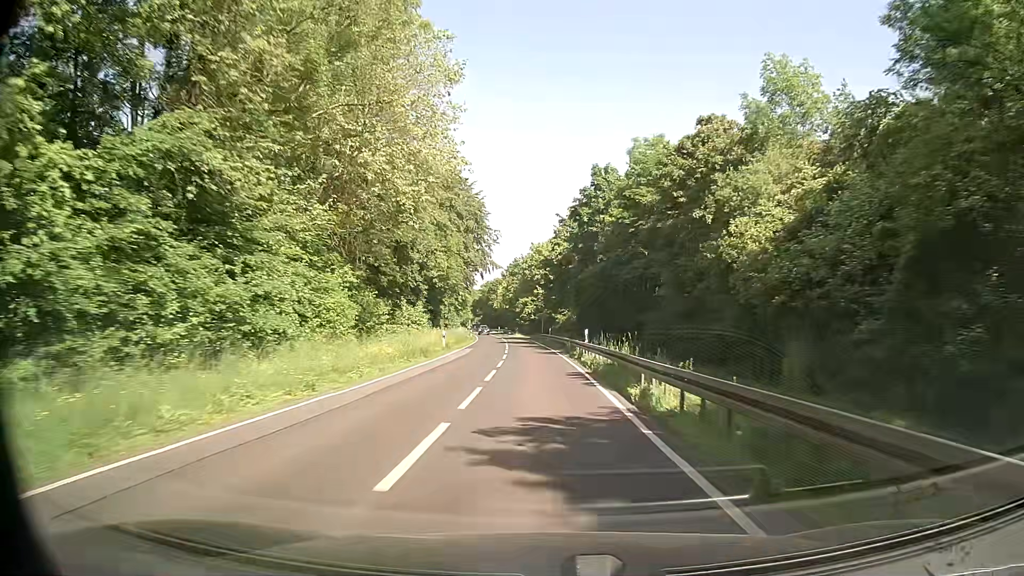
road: secondary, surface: asphalt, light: Day
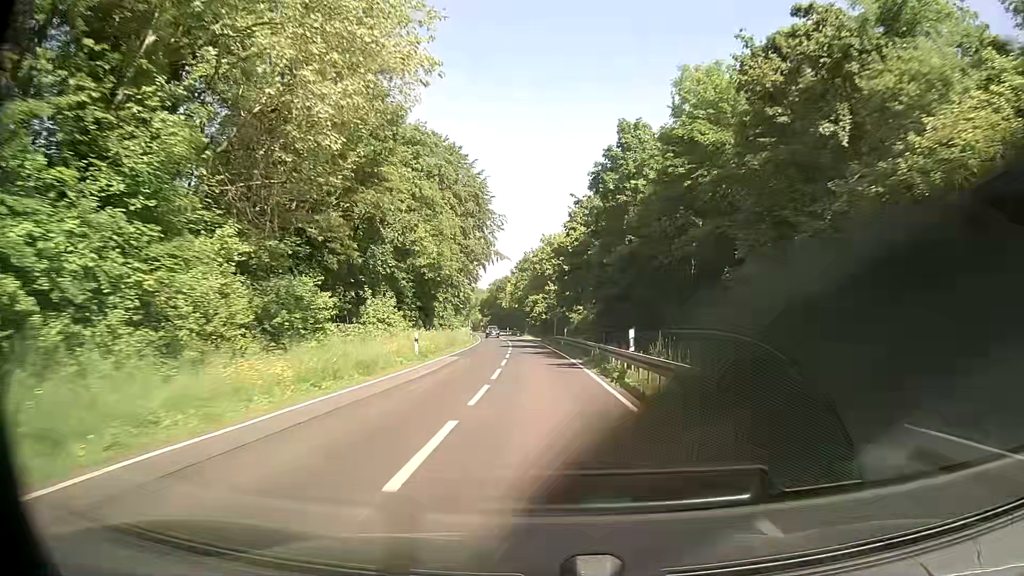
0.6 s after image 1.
(-0.1, +12.0) m; 0°
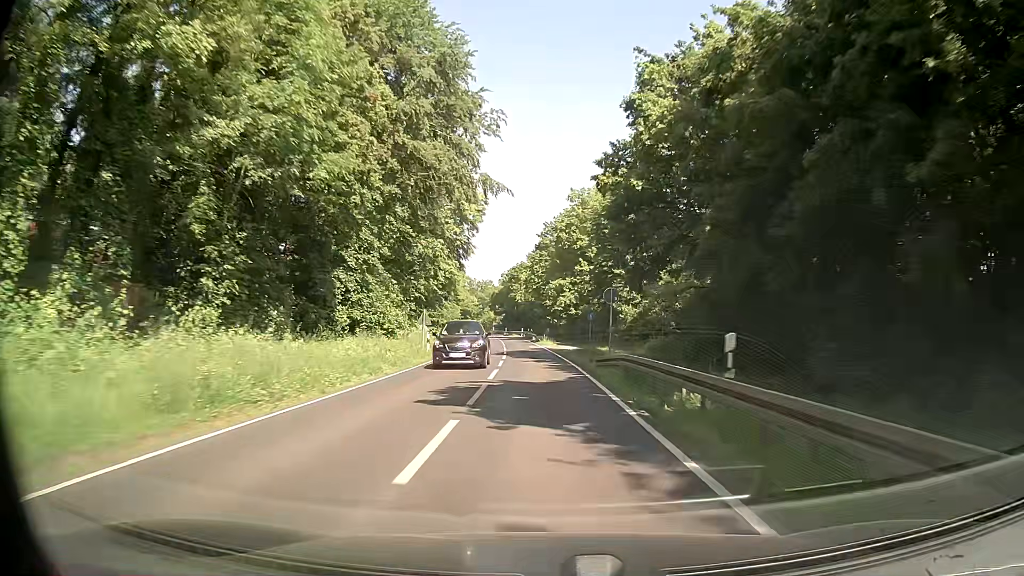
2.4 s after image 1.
(-1.3, +35.8) m; -3°
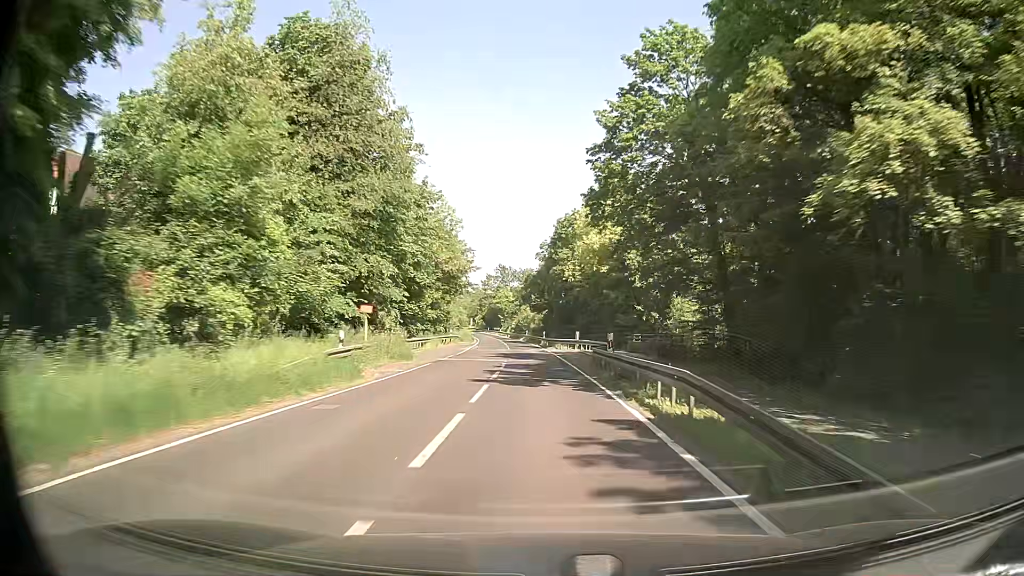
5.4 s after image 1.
(-2.4, +59.8) m; -4°
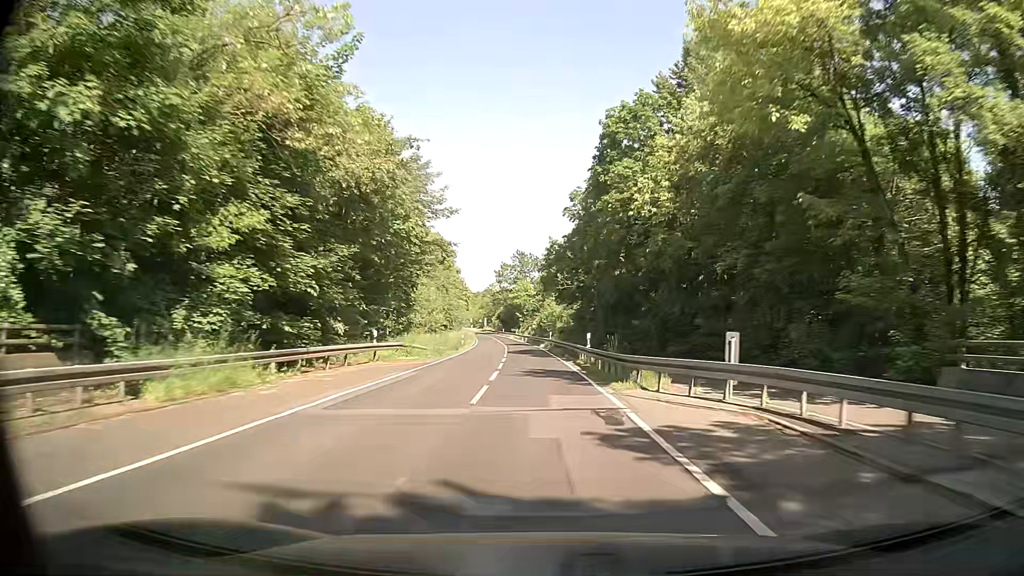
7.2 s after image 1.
(-0.8, +35.9) m; -3°
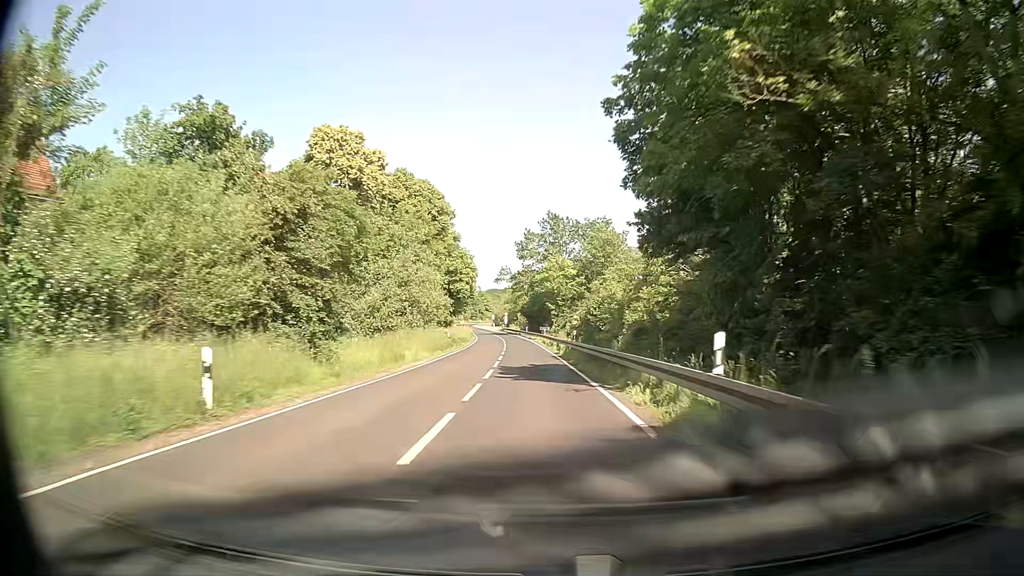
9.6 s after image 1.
(-1.2, +47.9) m; -3°
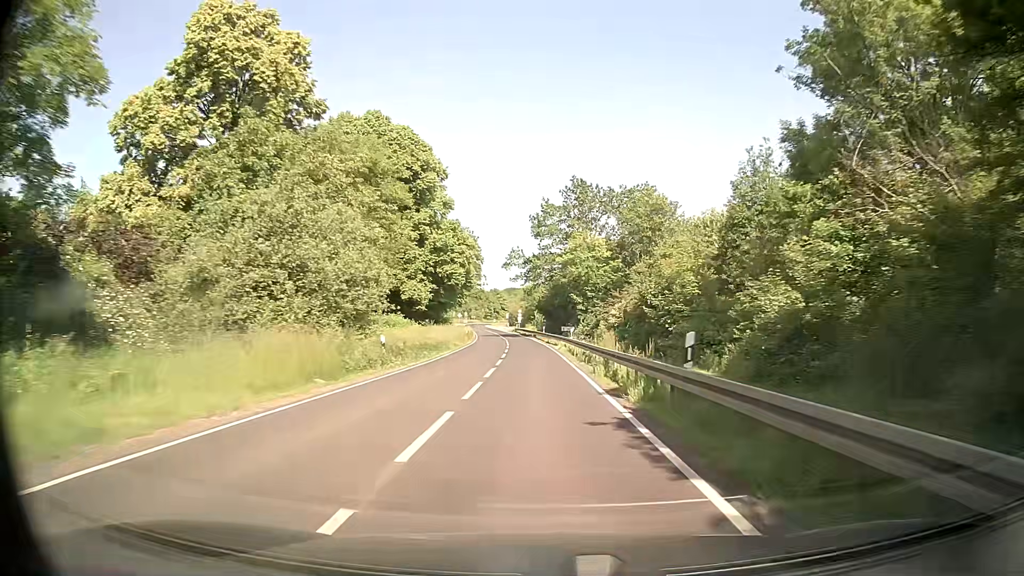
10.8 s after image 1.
(-0.3, +24.0) m; -1°
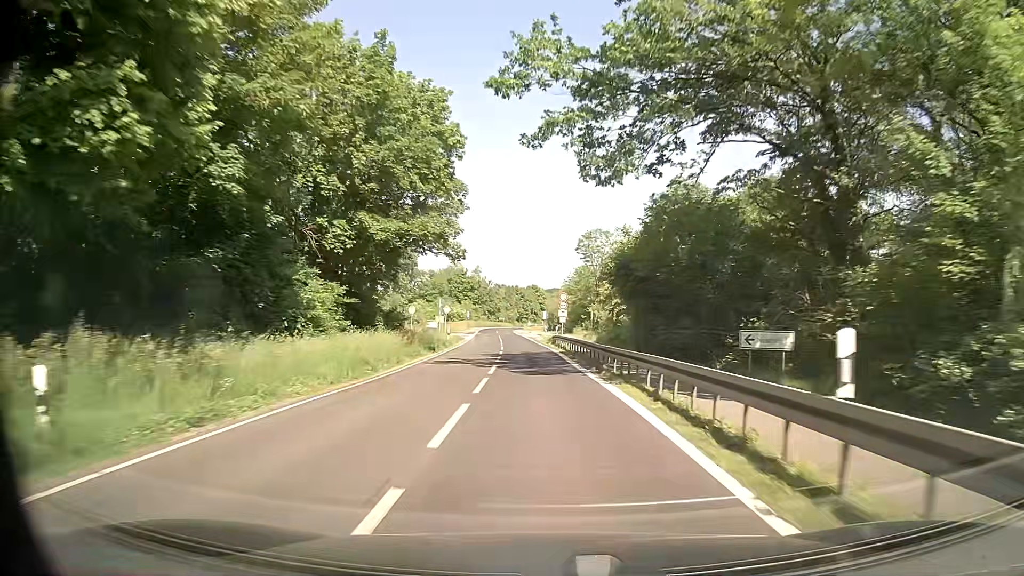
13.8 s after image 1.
(-2.4, +59.5) m; -4°
